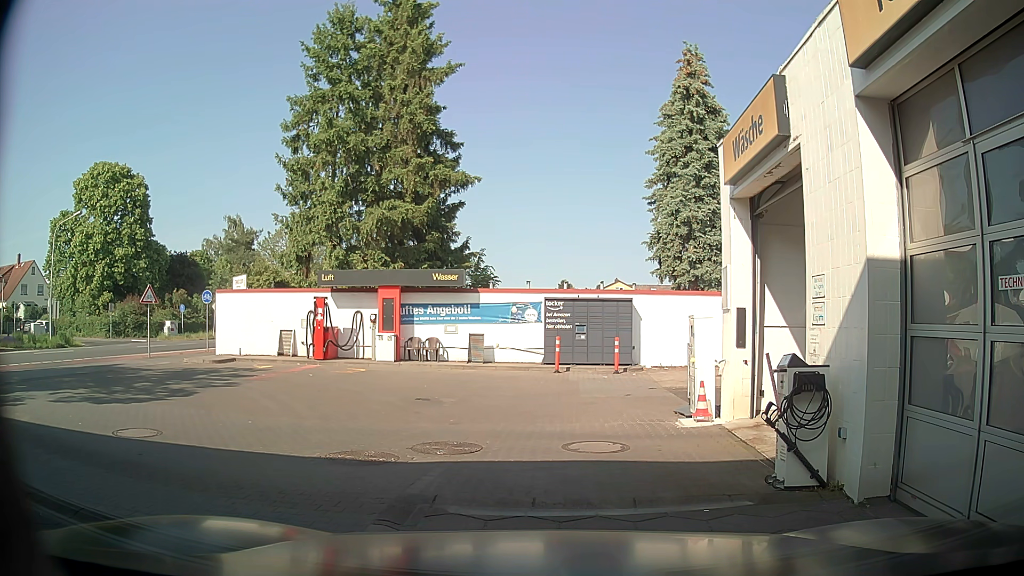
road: service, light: Day
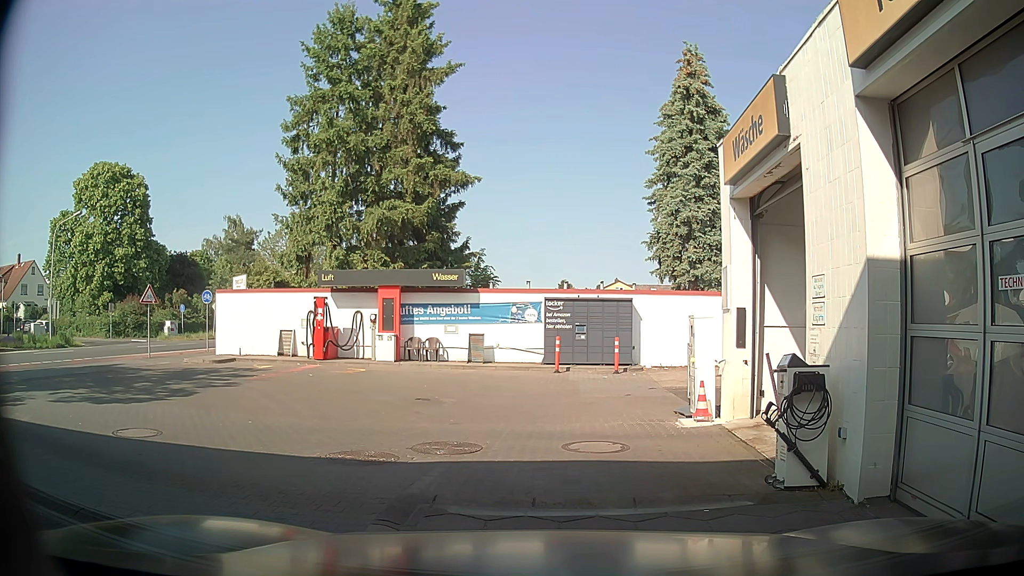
(0.0, 0.0) m; 0°
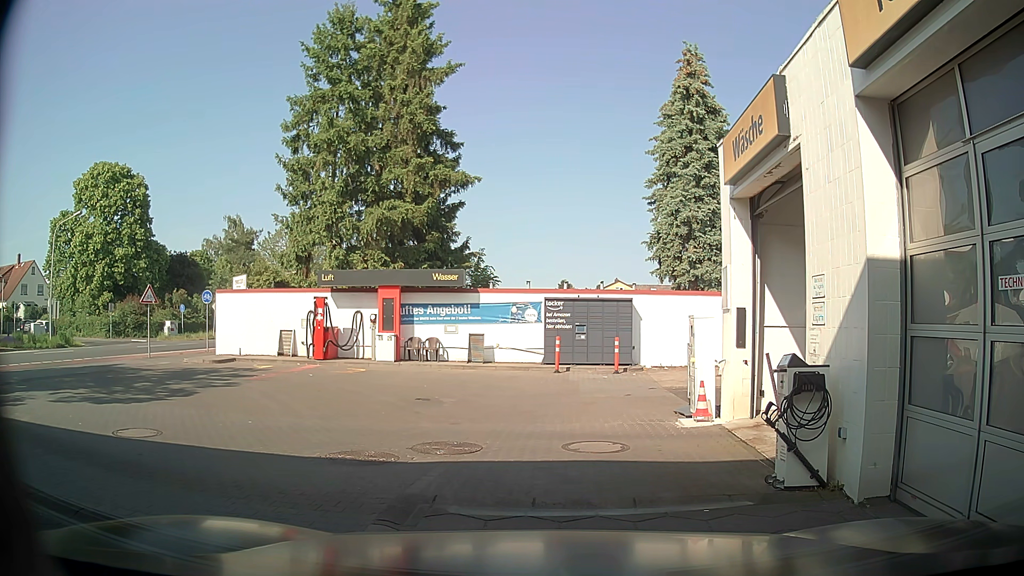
(0.0, 0.0) m; 0°
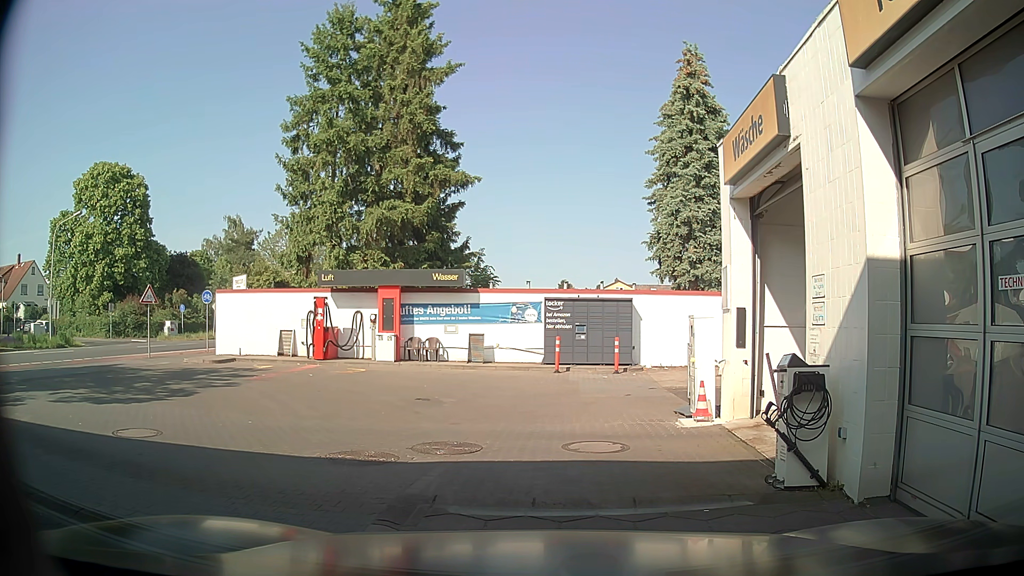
(0.0, 0.0) m; 0°
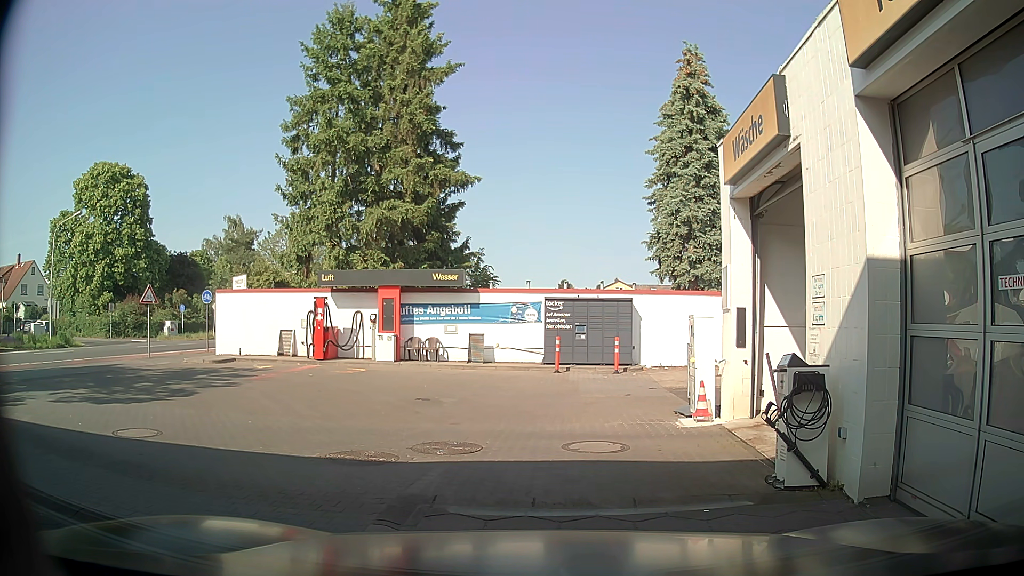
(0.0, 0.0) m; 0°
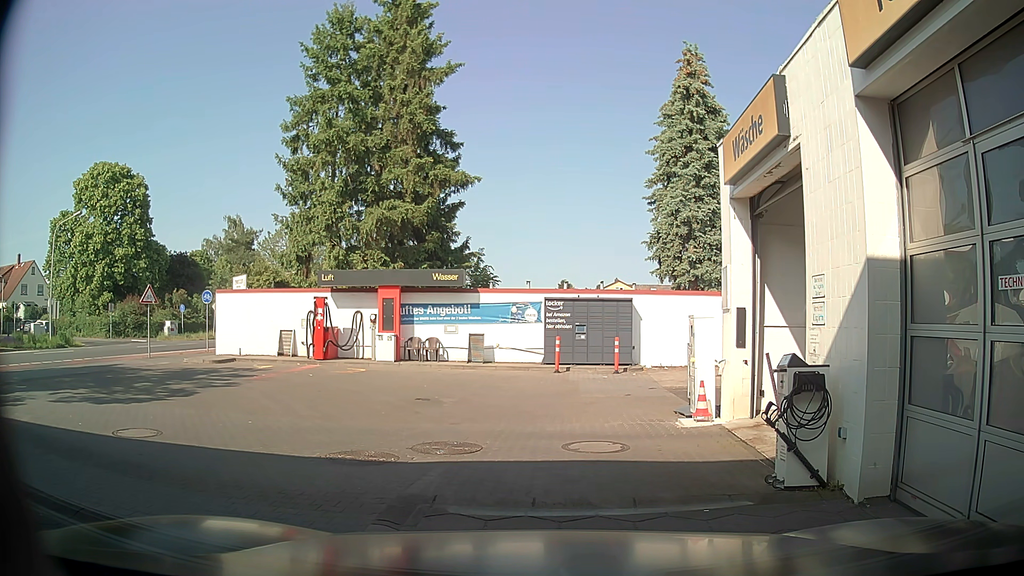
(0.0, 0.0) m; 0°
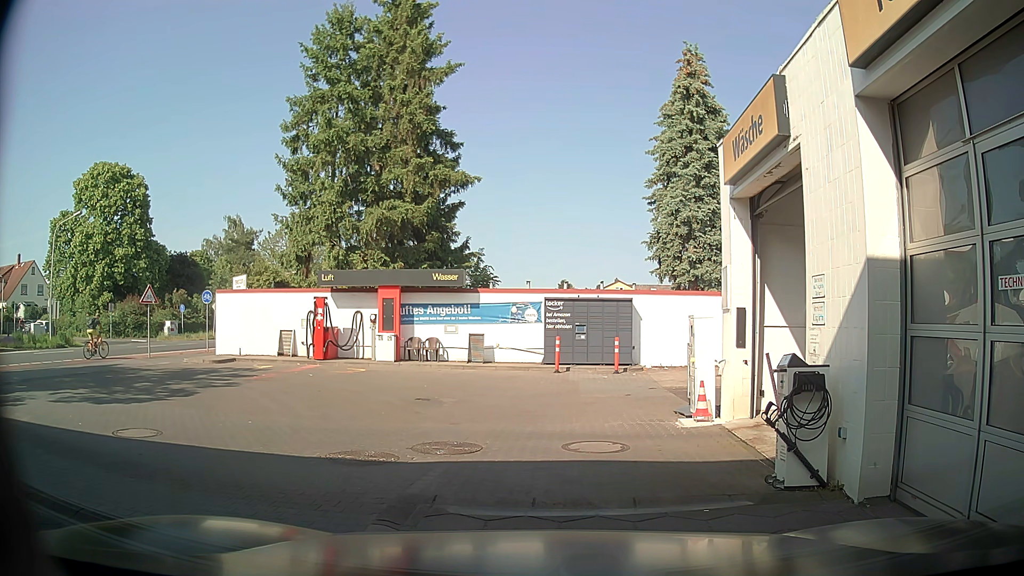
(0.0, 0.0) m; 0°
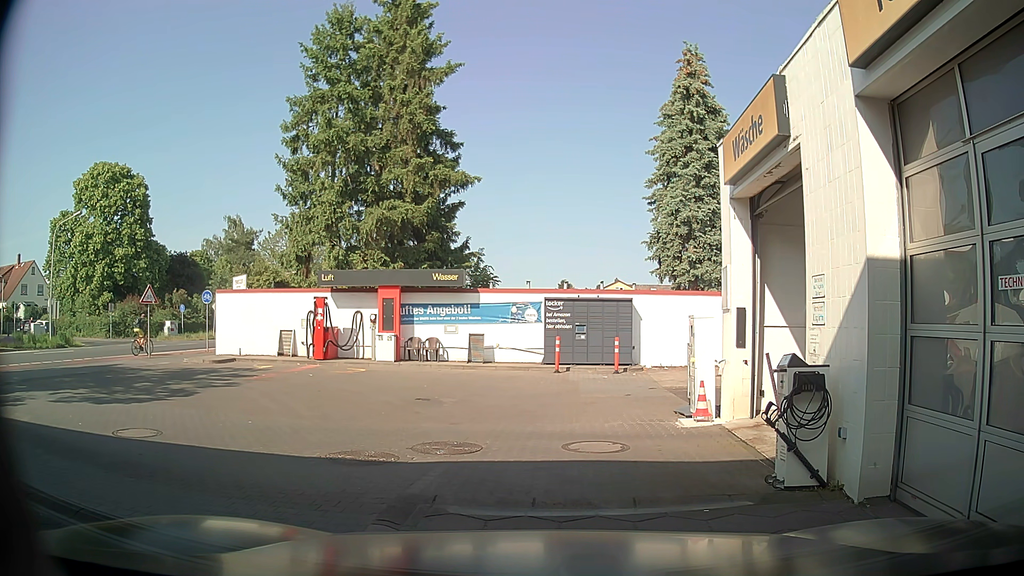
(0.0, 0.0) m; 0°
